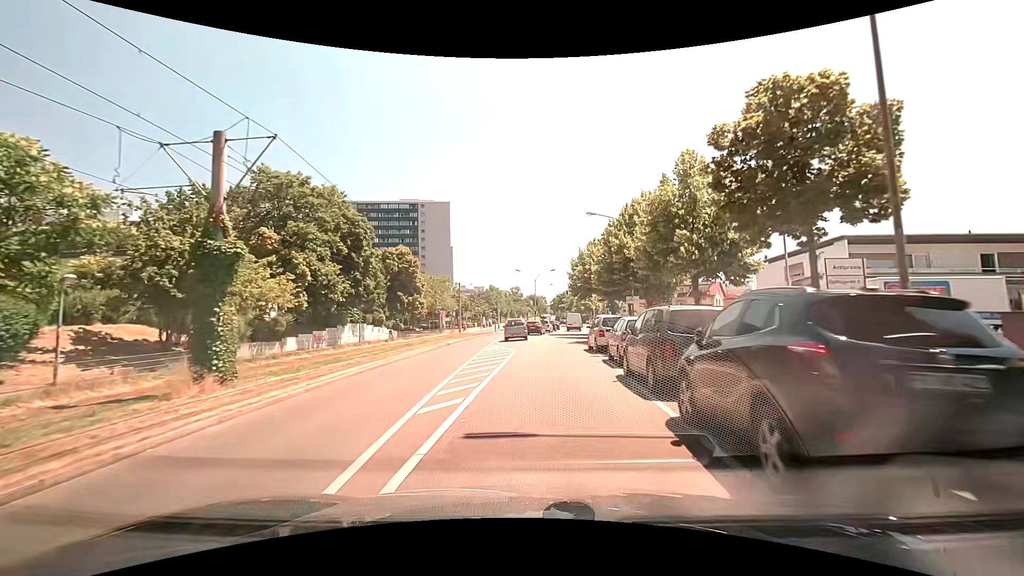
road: tertiary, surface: asphalt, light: Day
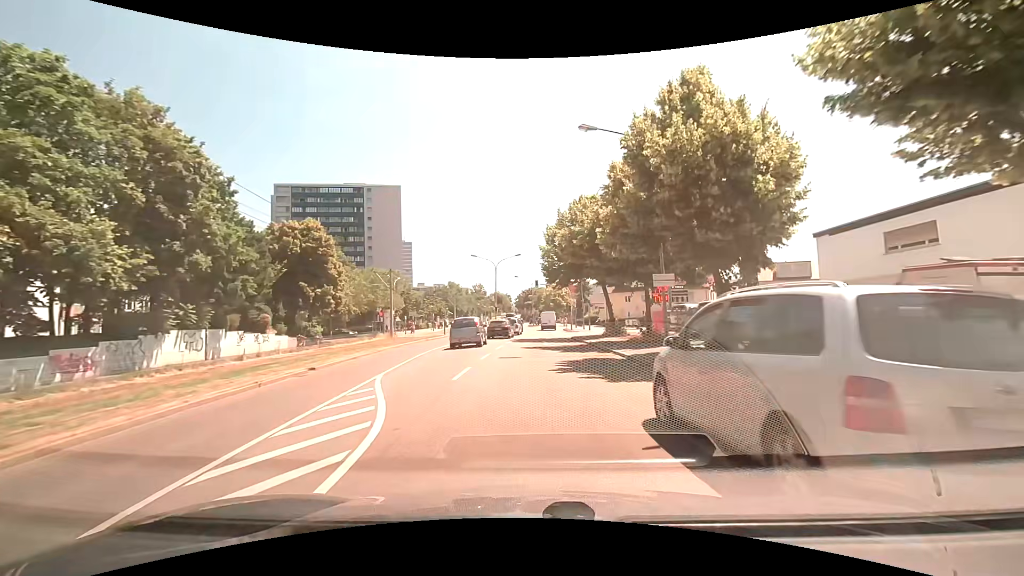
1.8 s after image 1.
(+0.7, +17.9) m; +5°
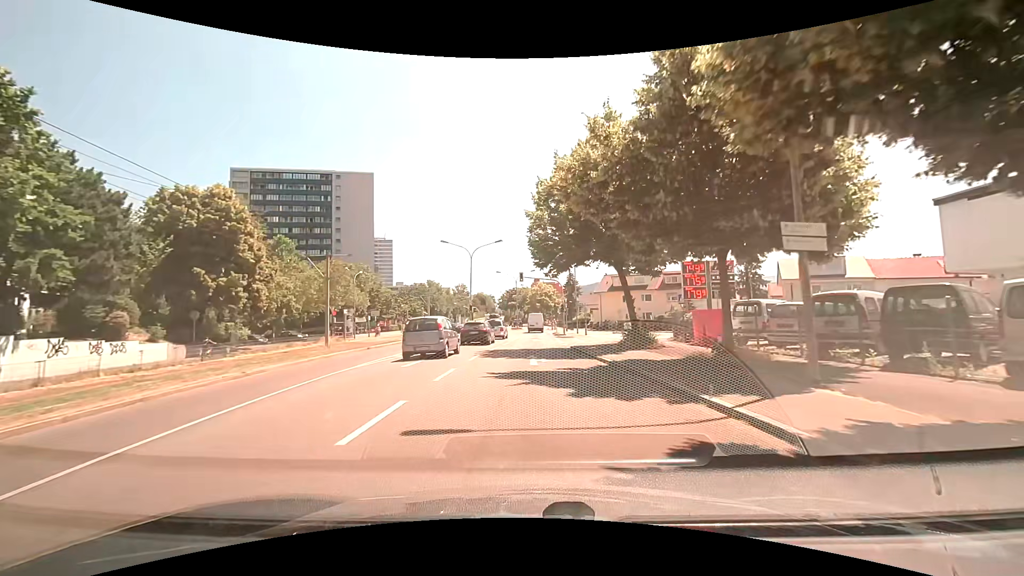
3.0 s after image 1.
(+0.1, +12.1) m; +2°
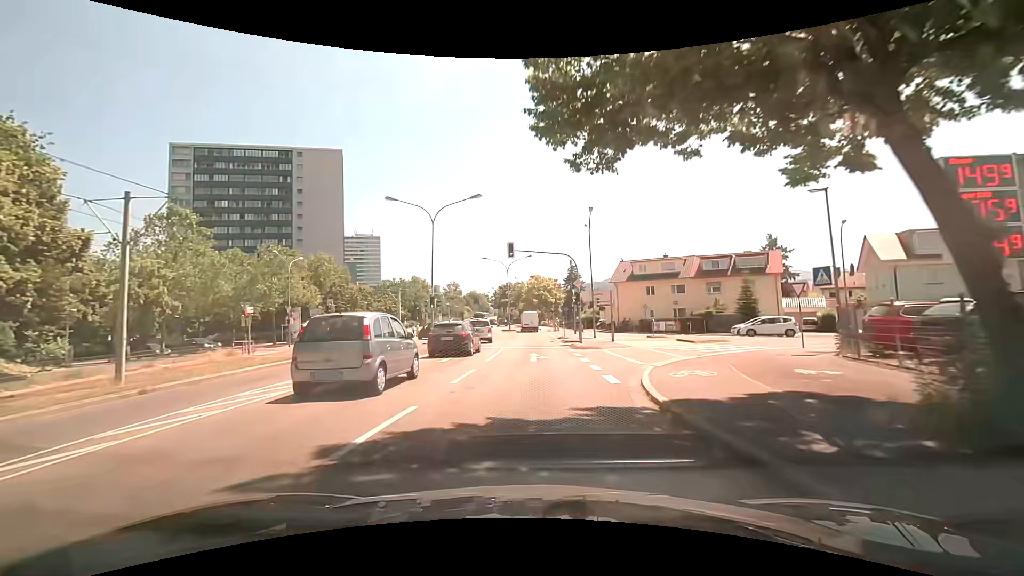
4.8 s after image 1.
(0.0, +18.4) m; 0°
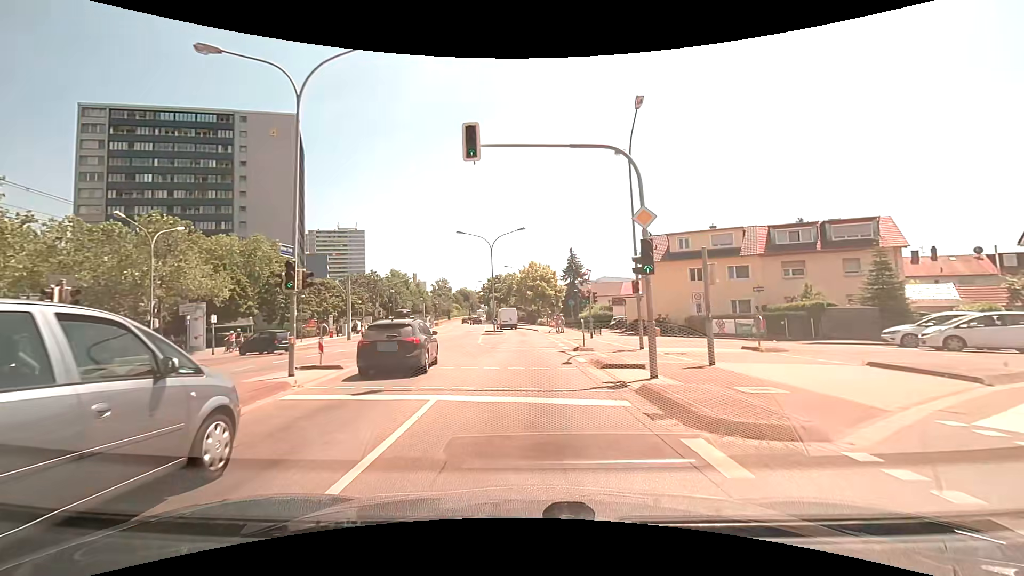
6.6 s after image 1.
(+0.3, +18.5) m; +2°
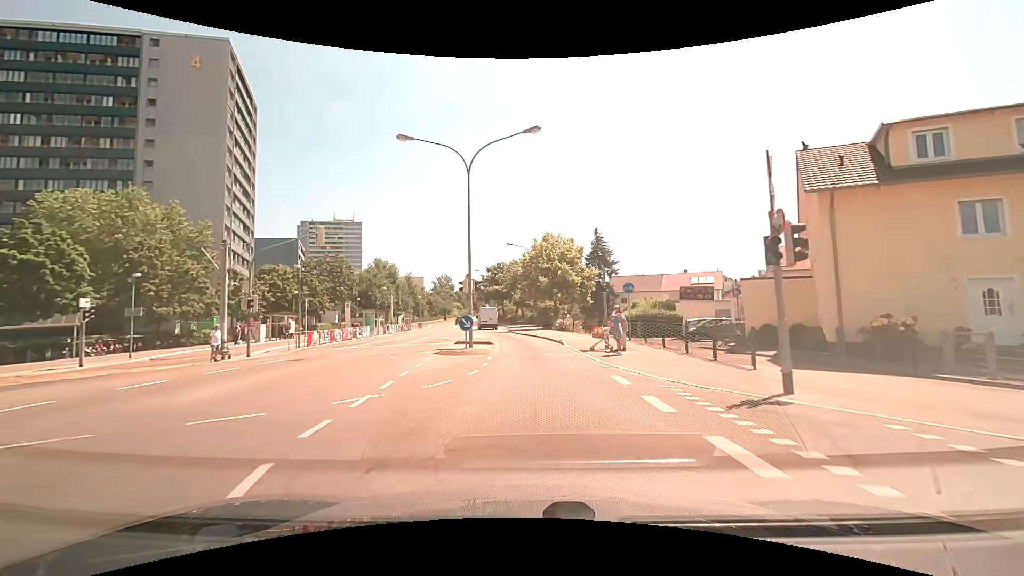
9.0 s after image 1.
(-0.4, +25.0) m; -1°
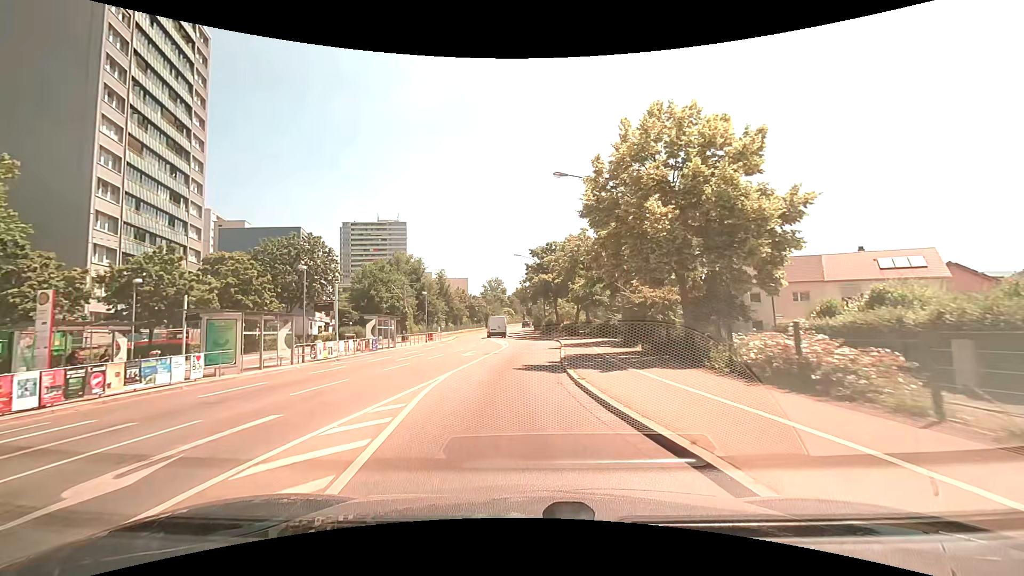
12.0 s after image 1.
(-0.8, +29.5) m; -7°
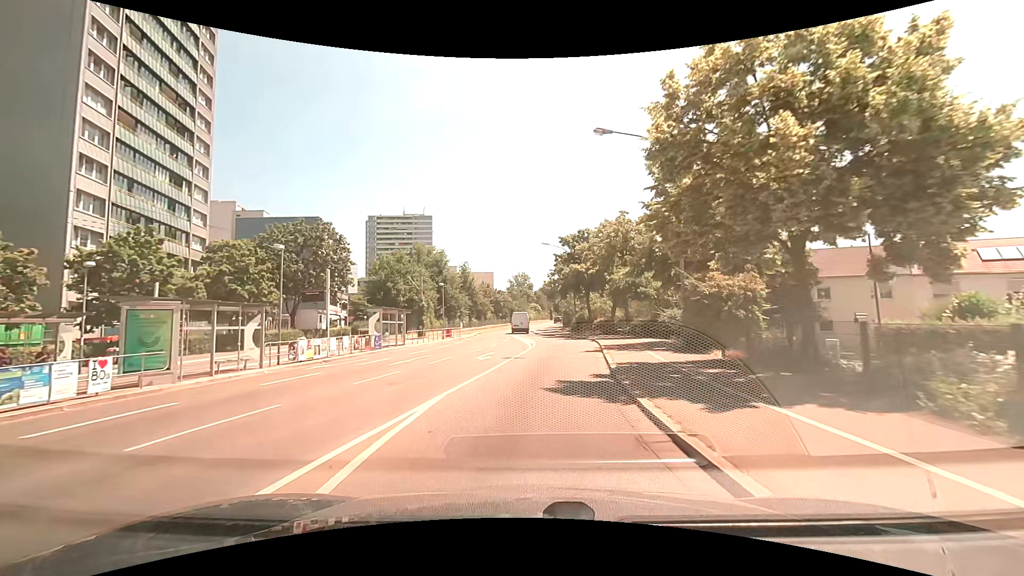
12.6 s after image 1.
(-0.2, +5.7) m; -3°
(0, +10) (+1, +20) (+2, +30) (+1, +40) (0, +50) (-1, +60) (-1, +70) (0, +80) (+1, +90) (+3, +99) m
